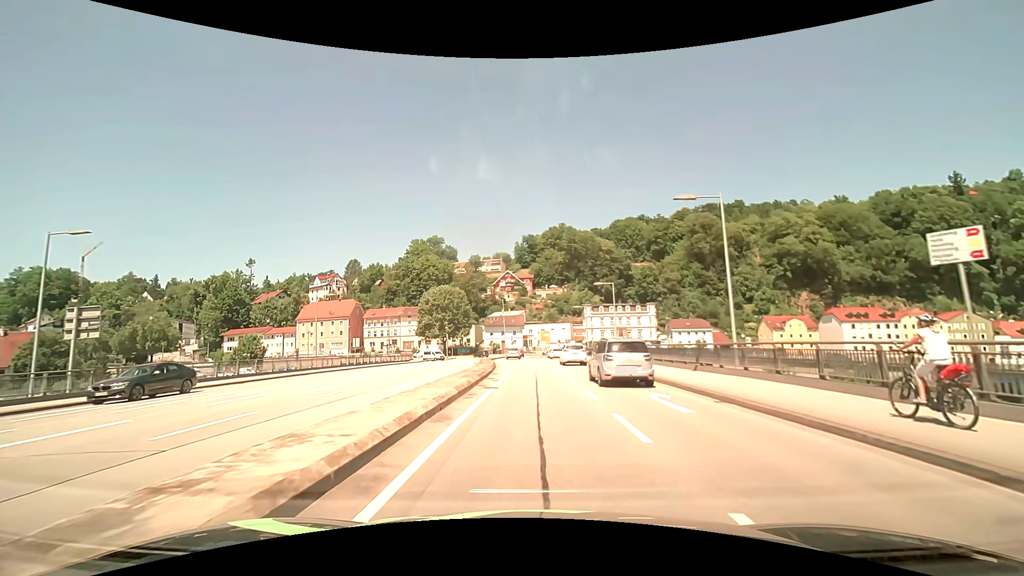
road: primary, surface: asphalt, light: Day
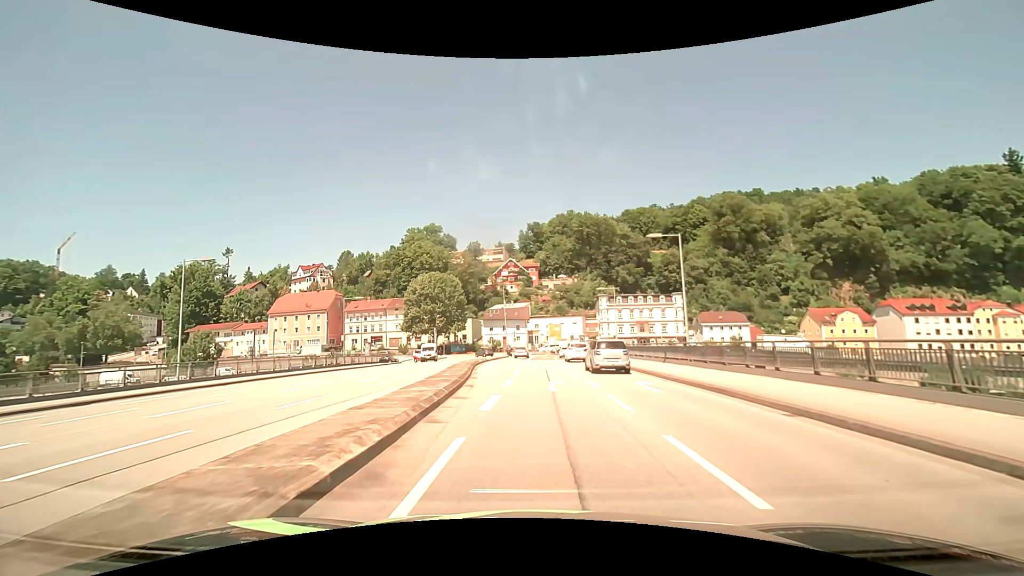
(-0.1, +20.7) m; -1°
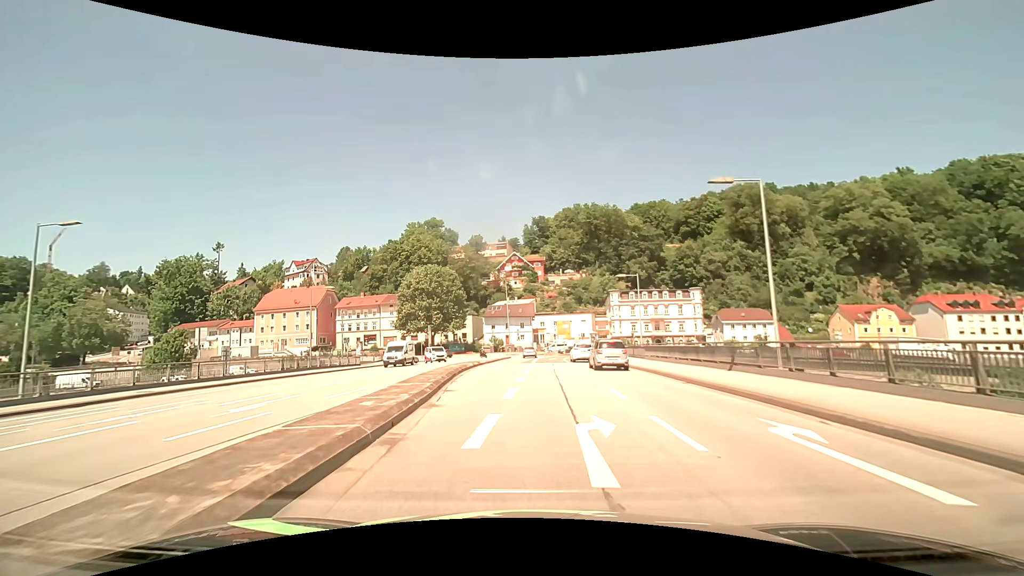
(0.0, +9.8) m; -1°
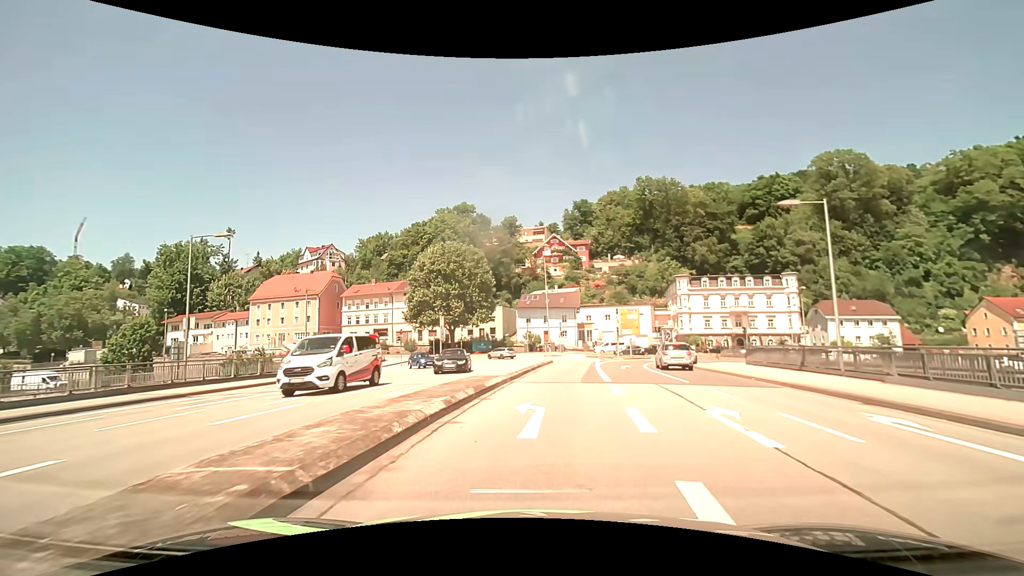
(-1.2, +22.6) m; -4°
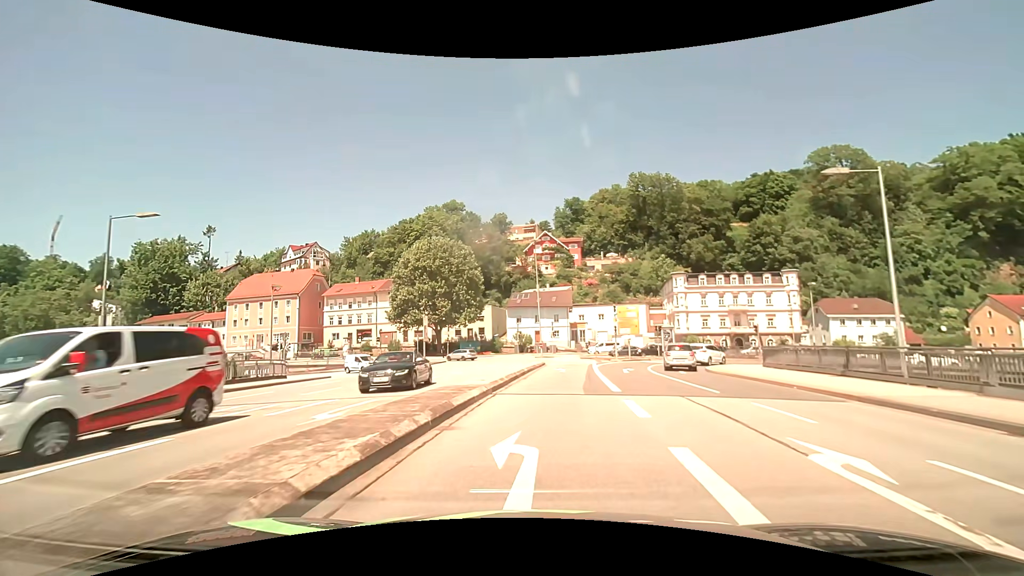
(+0.1, +4.2) m; +1°
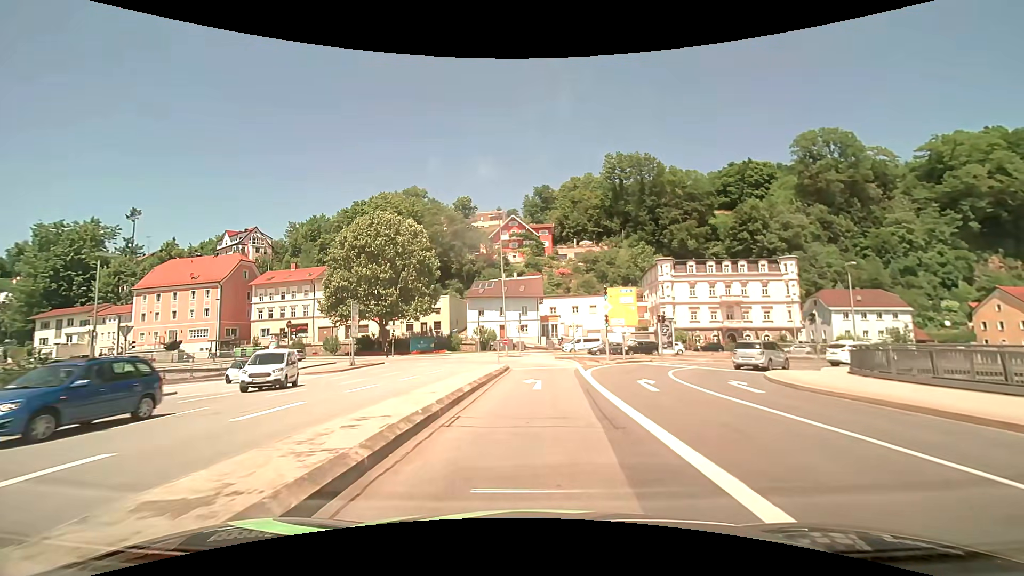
(+0.4, +13.0) m; +4°
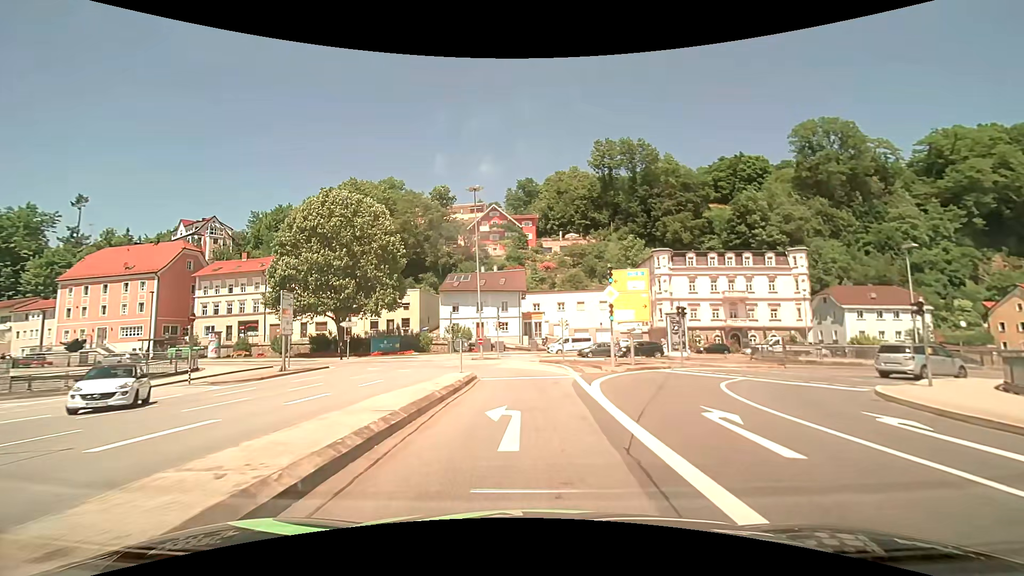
(+0.1, +9.0) m; +2°
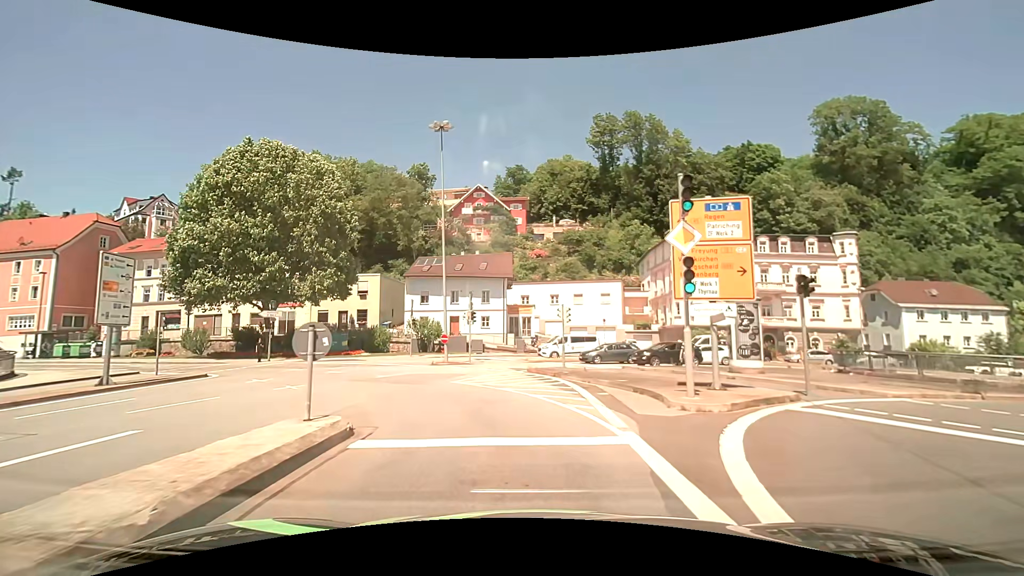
(+0.1, +13.3) m; +1°
(0, +10) (-3, +19) (-10, +27) (-19, +32) (-28, +36) (-37, +39) (-47, +41) (-57, +43) (-66, +45) (-76, +48) m
